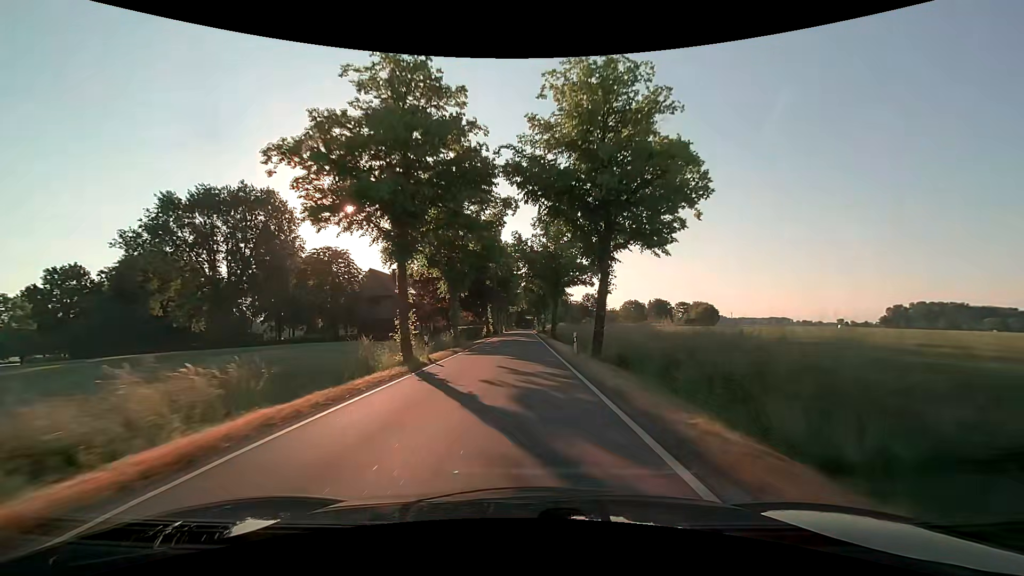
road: tertiary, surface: asphalt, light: Day
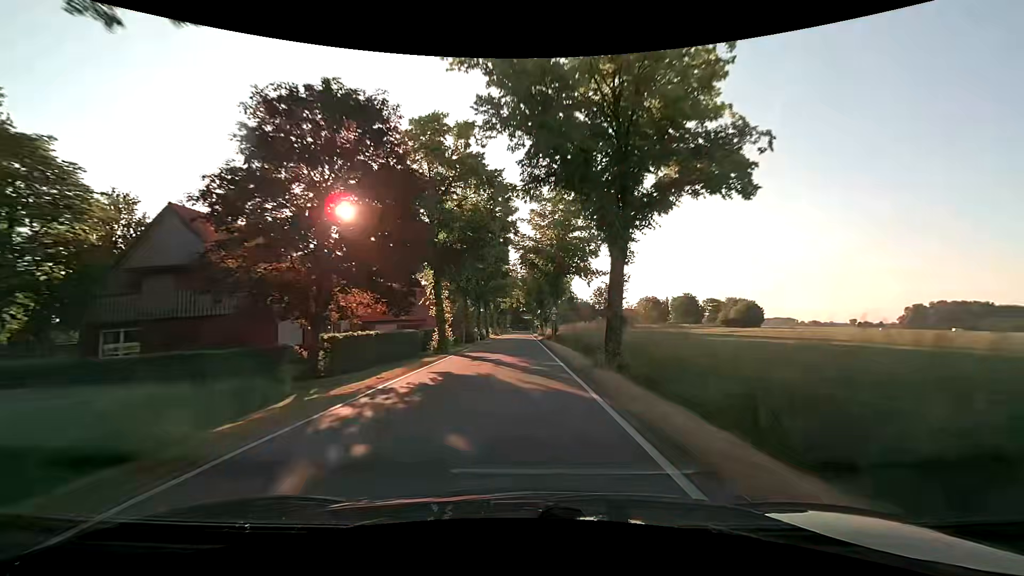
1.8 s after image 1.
(+0.1, +33.9) m; 0°
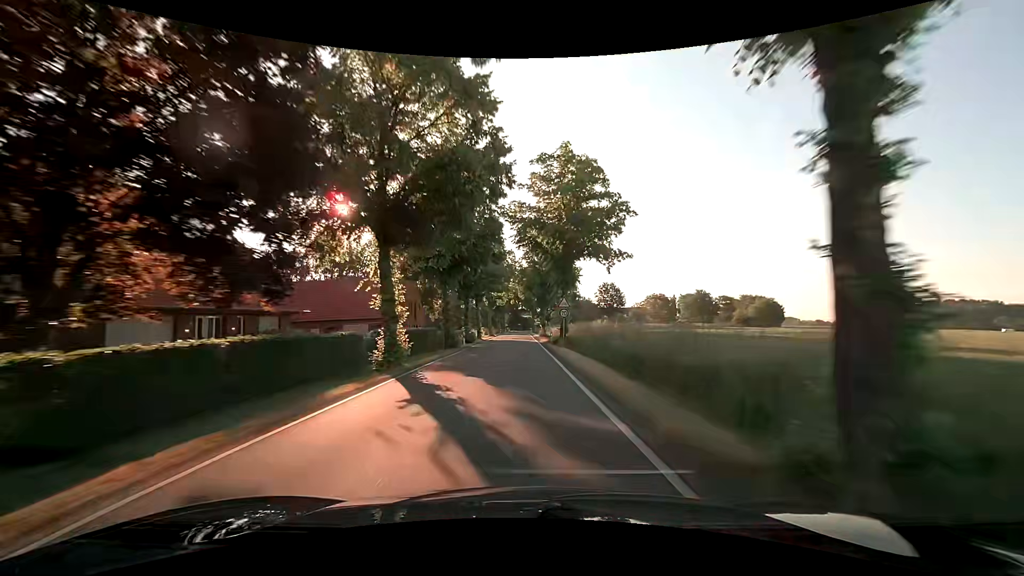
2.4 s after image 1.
(+0.1, +11.2) m; 0°
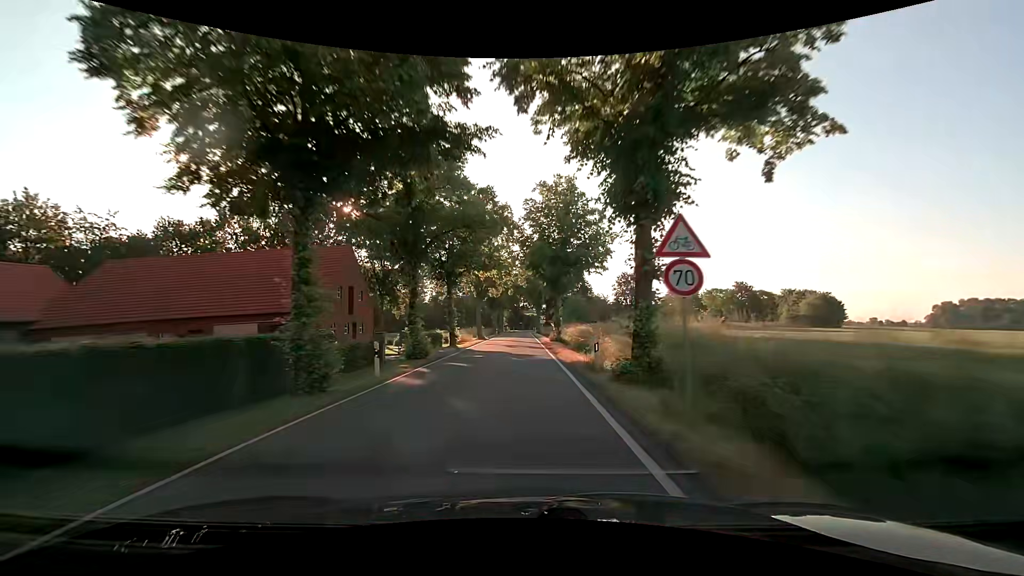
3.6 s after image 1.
(0.0, +22.4) m; 0°
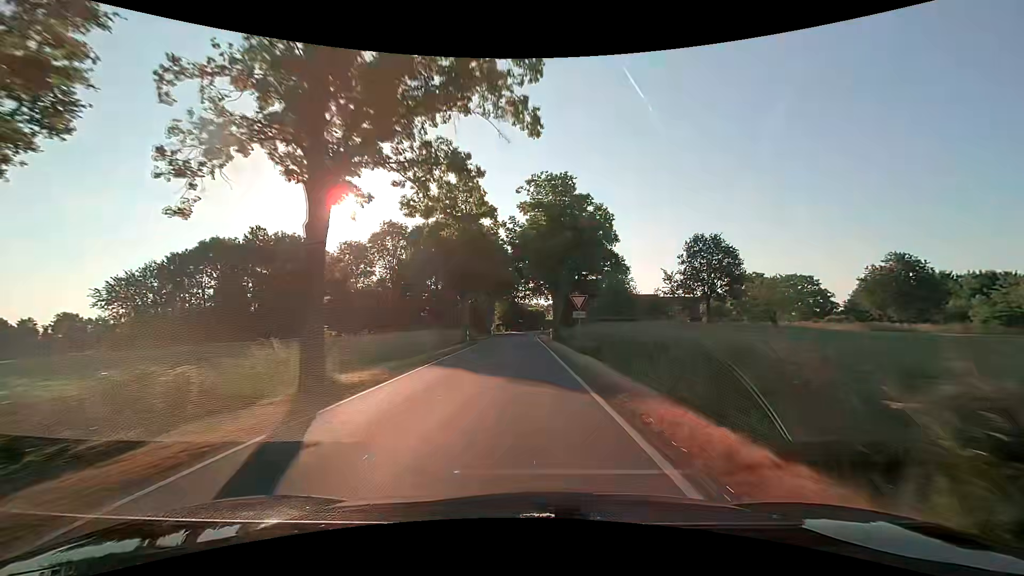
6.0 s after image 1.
(0.0, +44.4) m; 0°
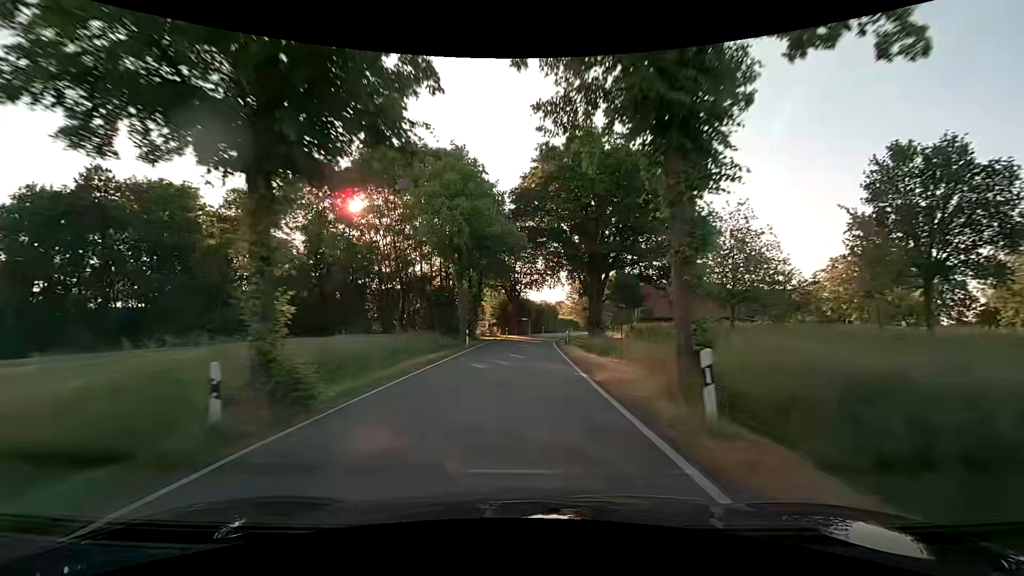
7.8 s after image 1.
(-0.3, +32.3) m; -1°
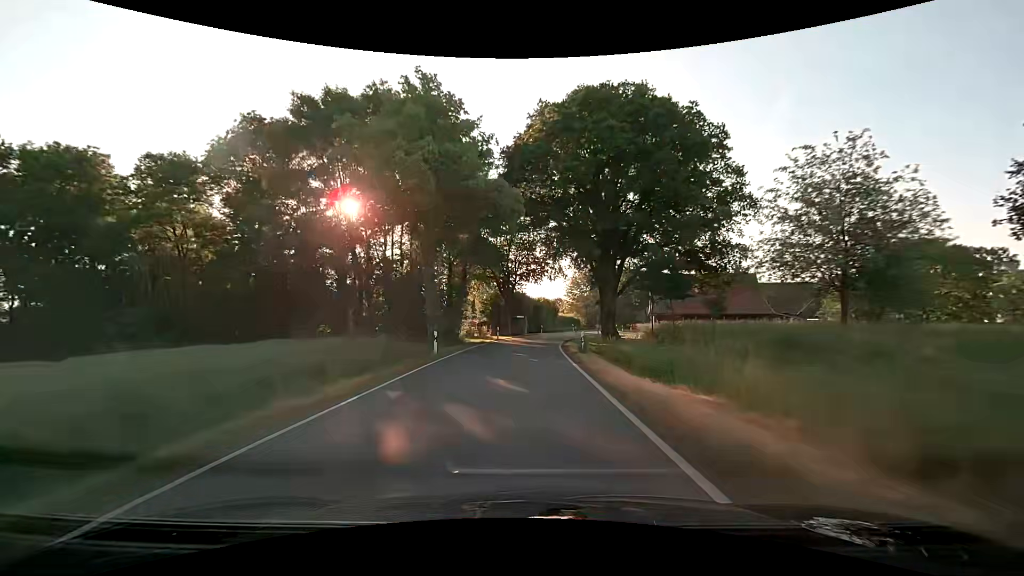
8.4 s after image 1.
(0.0, +10.4) m; 0°
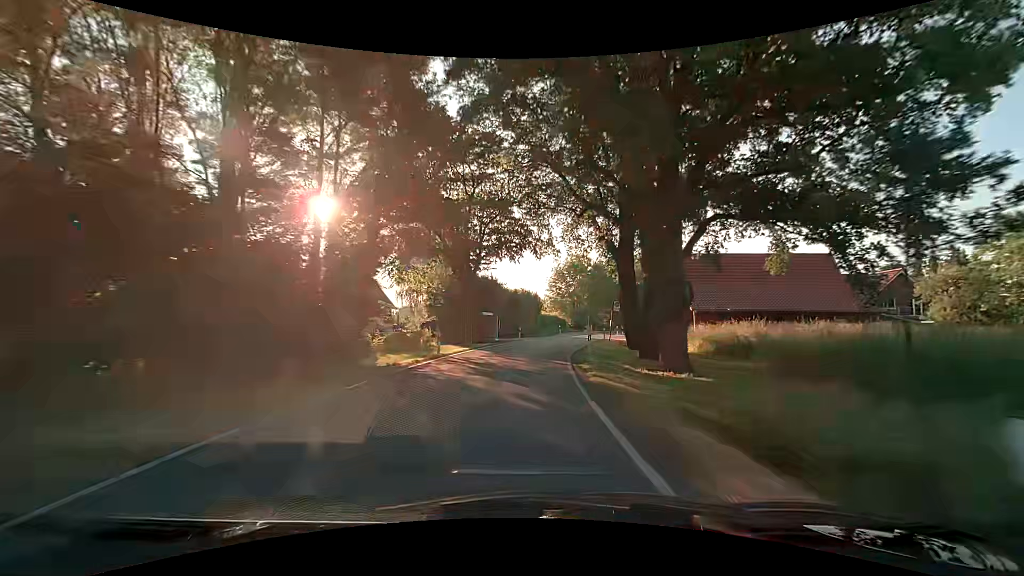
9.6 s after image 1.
(+0.5, +20.0) m; +2°
(0, +10) (+1, +20) (+2, +30) (+4, +40) (+6, +50) (+8, +59) (+11, +69) (+15, +78) (+23, +85) (+32, +87) m
